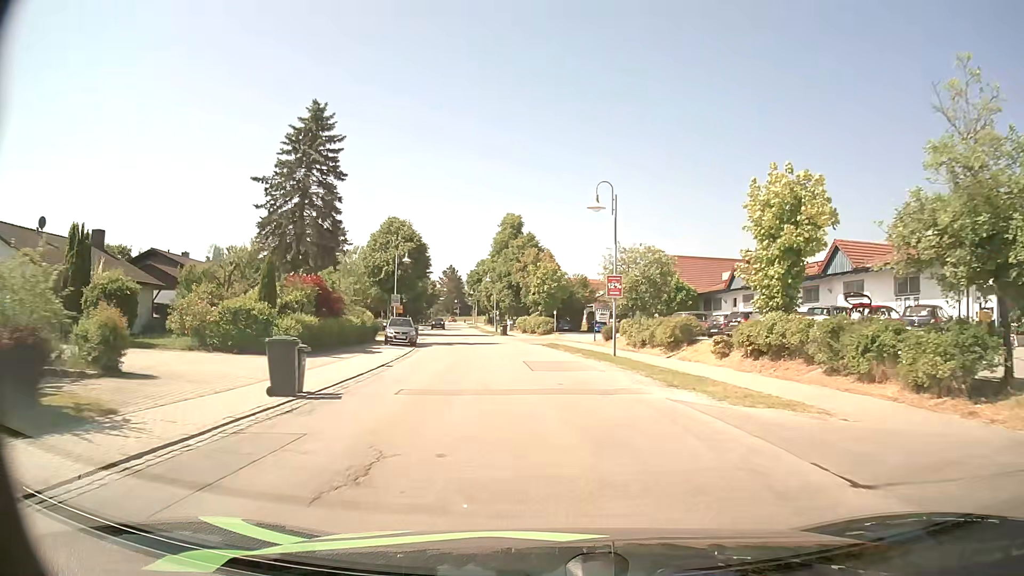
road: secondary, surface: asphalt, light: Day
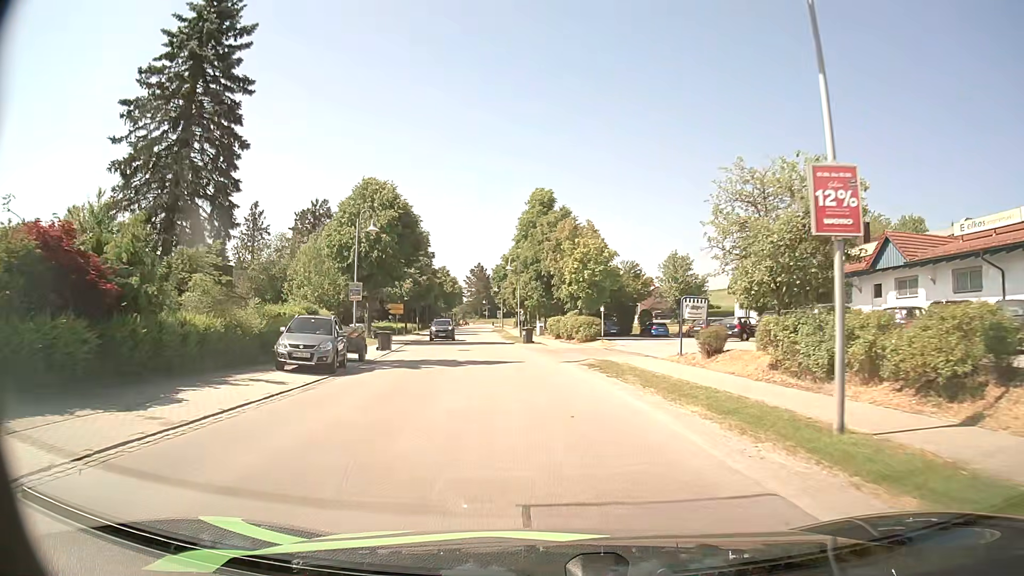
(-0.3, +18.9) m; -3°
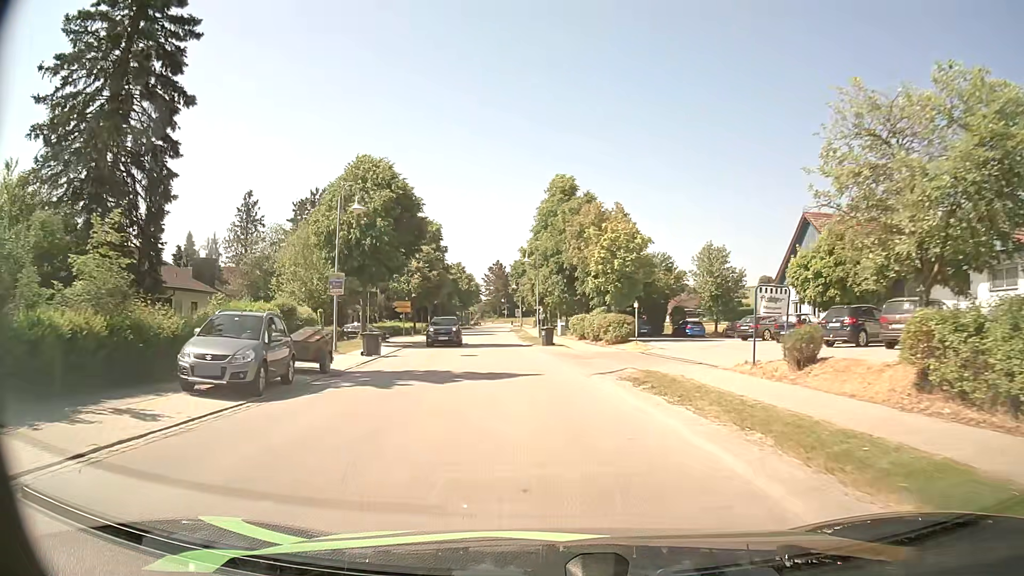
(-0.1, +6.3) m; -1°
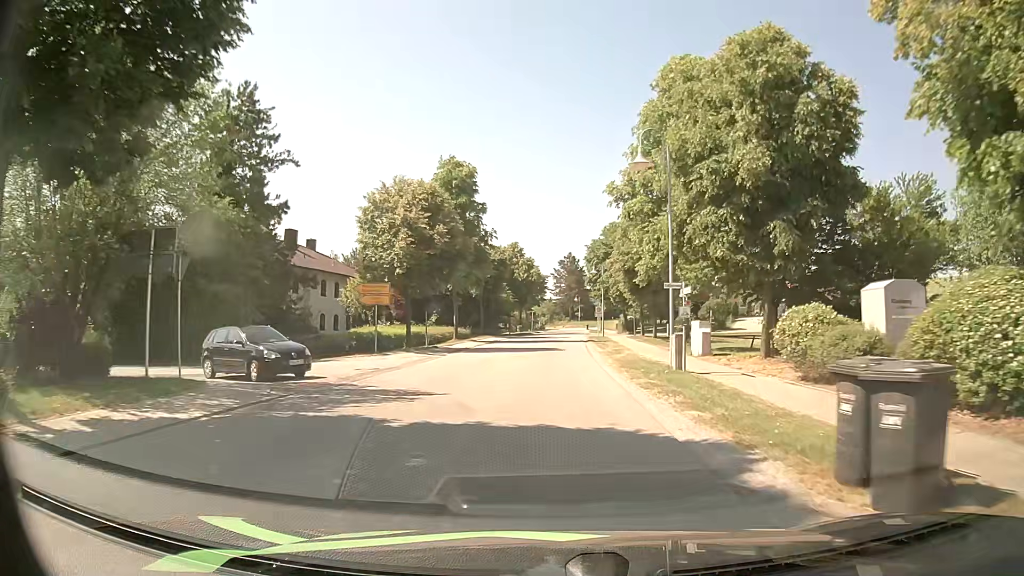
(-2.2, +32.0) m; -7°
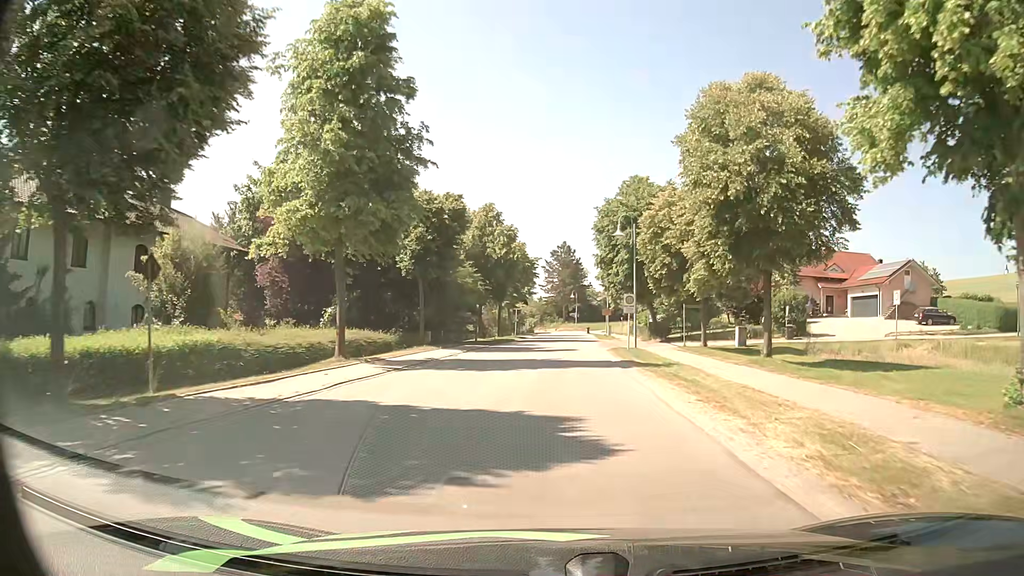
(-0.1, +26.9) m; 0°
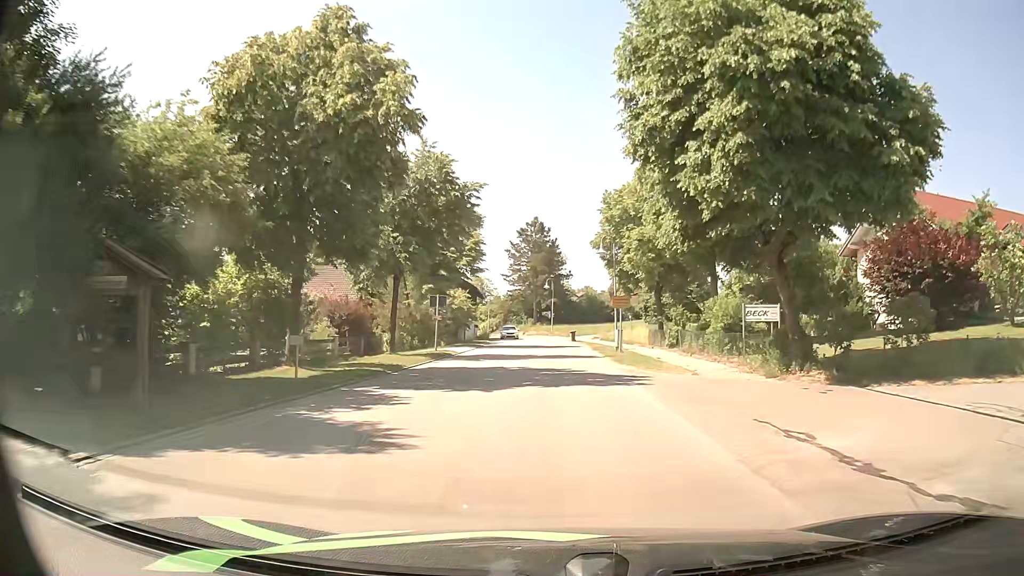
(+1.0, +35.4) m; +3°
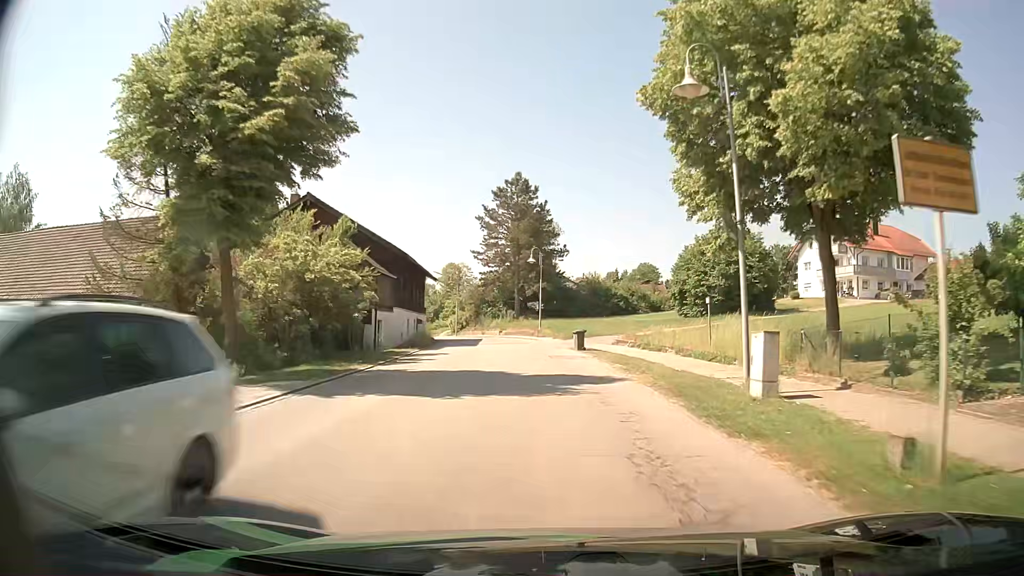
(+0.3, +29.2) m; +1°
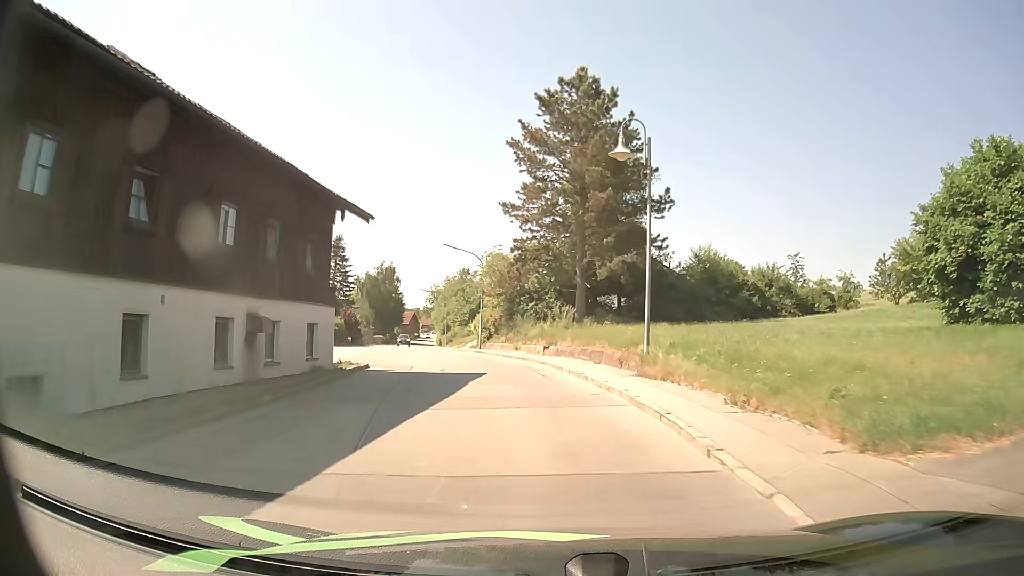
(-1.3, +35.1) m; -5°
(0, +10) (-1, +20) (-2, +30) (-4, +40) (-7, +49) (-9, +59) (-12, +69) (-14, +79) (-16, +88) (-18, +98) m
